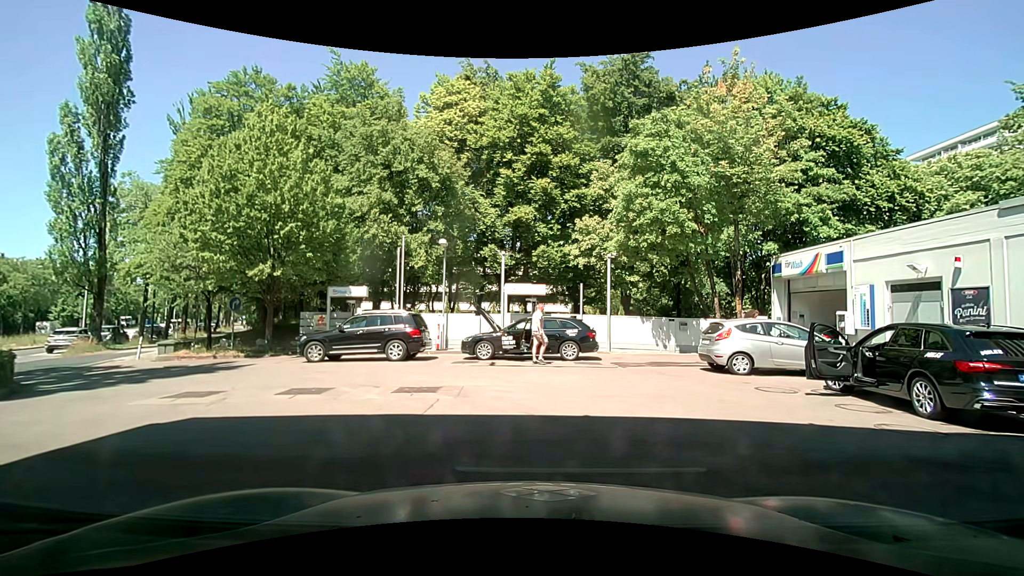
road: service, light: Day
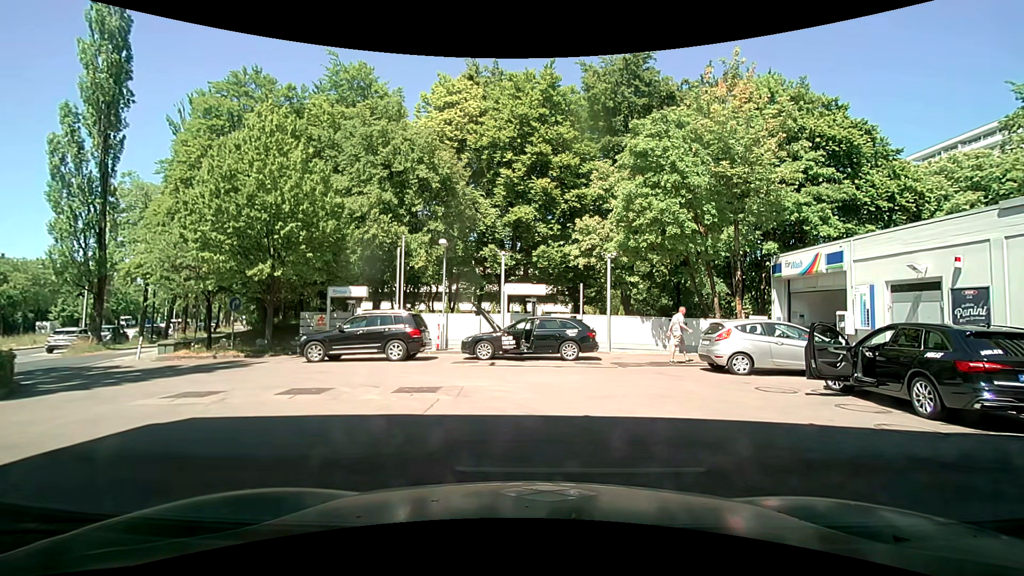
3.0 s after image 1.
(0.0, 0.0) m; 0°
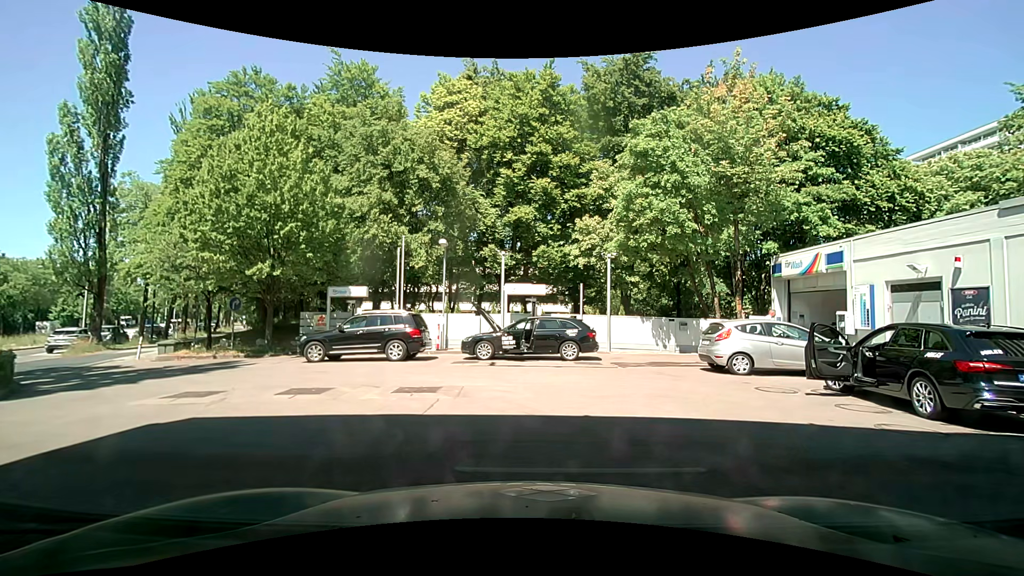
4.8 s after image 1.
(0.0, 0.0) m; 0°
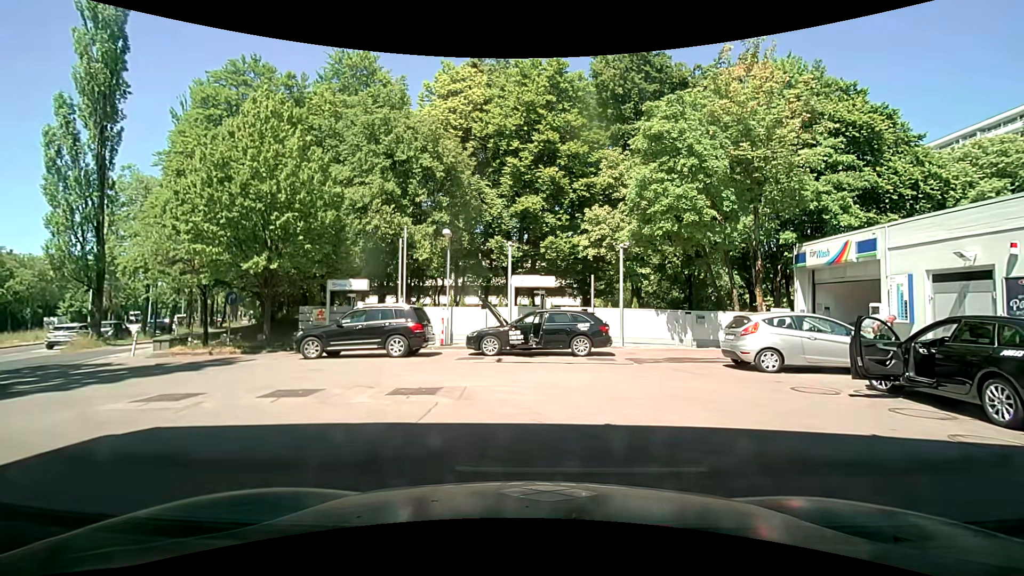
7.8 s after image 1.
(0.0, +1.0) m; 0°
